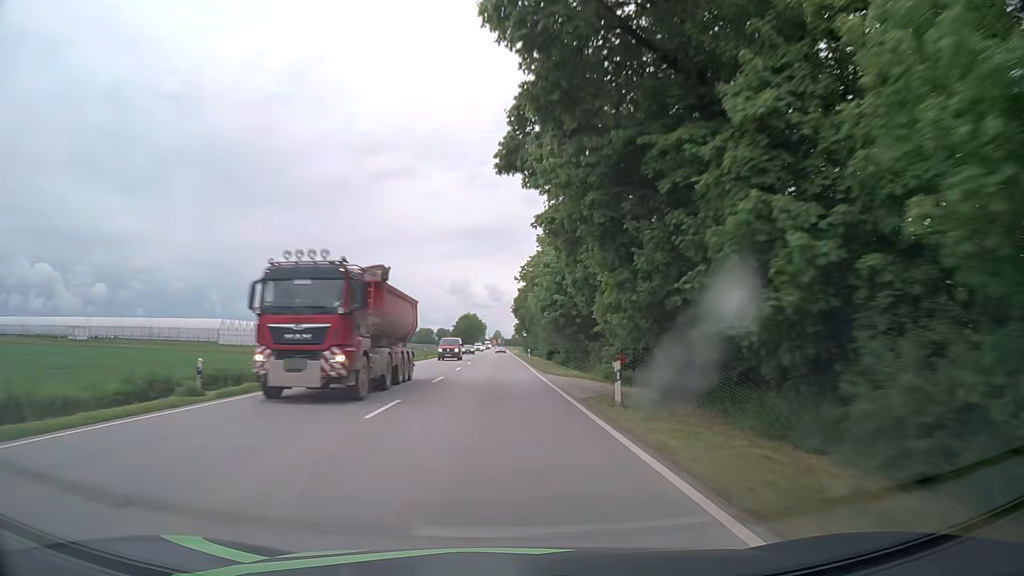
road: primary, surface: asphalt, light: Day
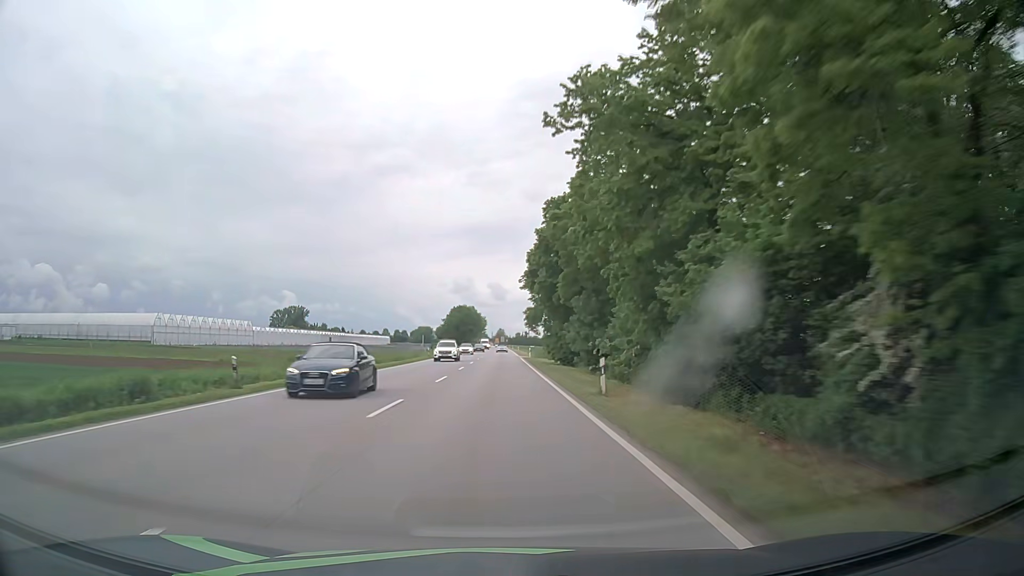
(-0.1, +47.5) m; 0°
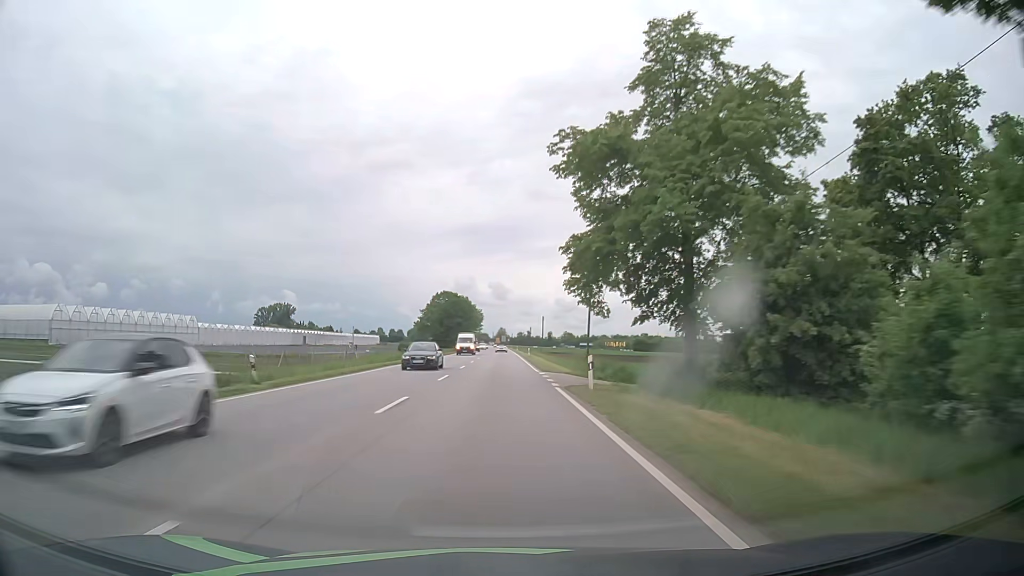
(0.0, +47.5) m; 0°
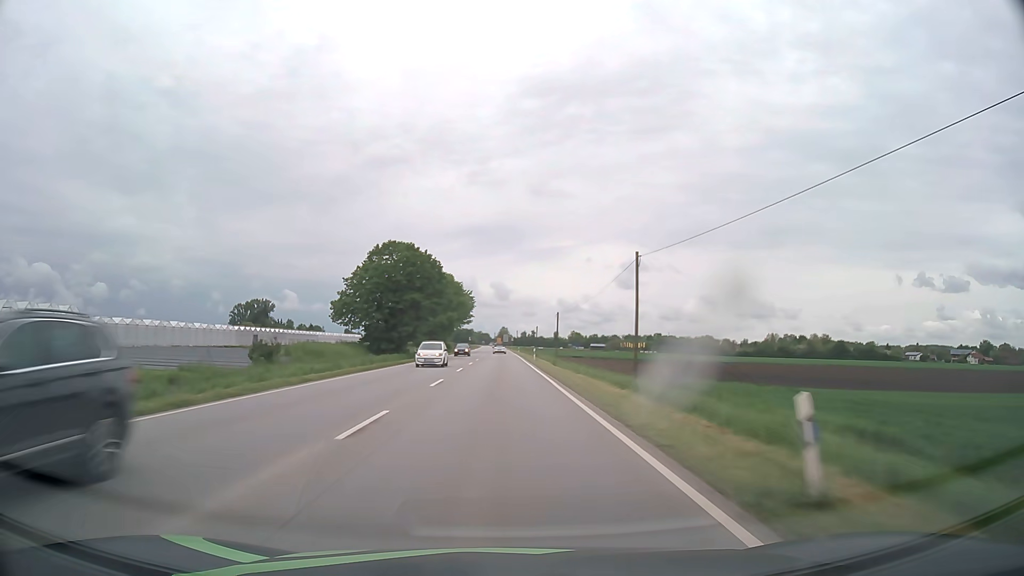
(0.0, +63.5) m; 0°
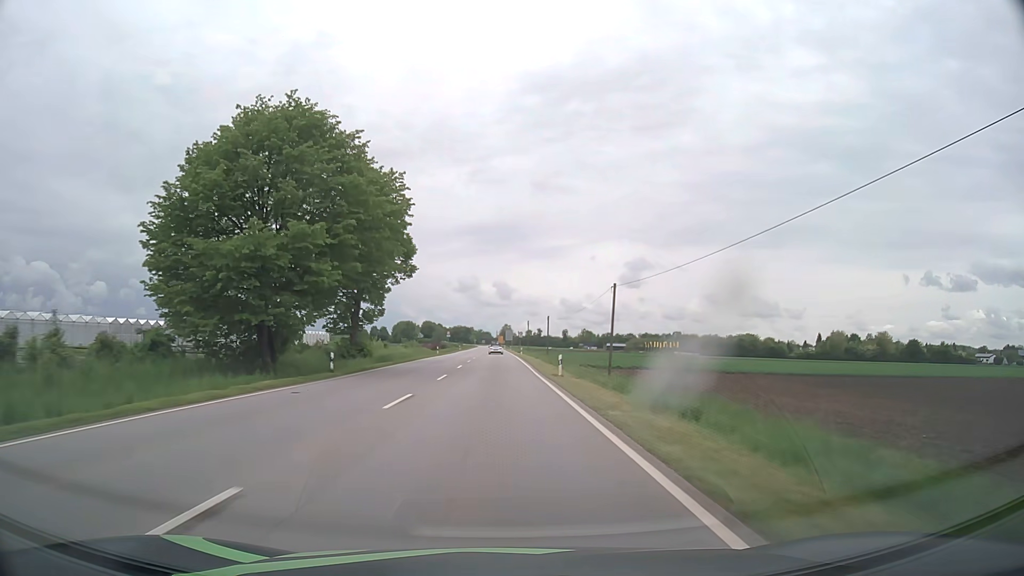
(-0.1, +79.2) m; 0°
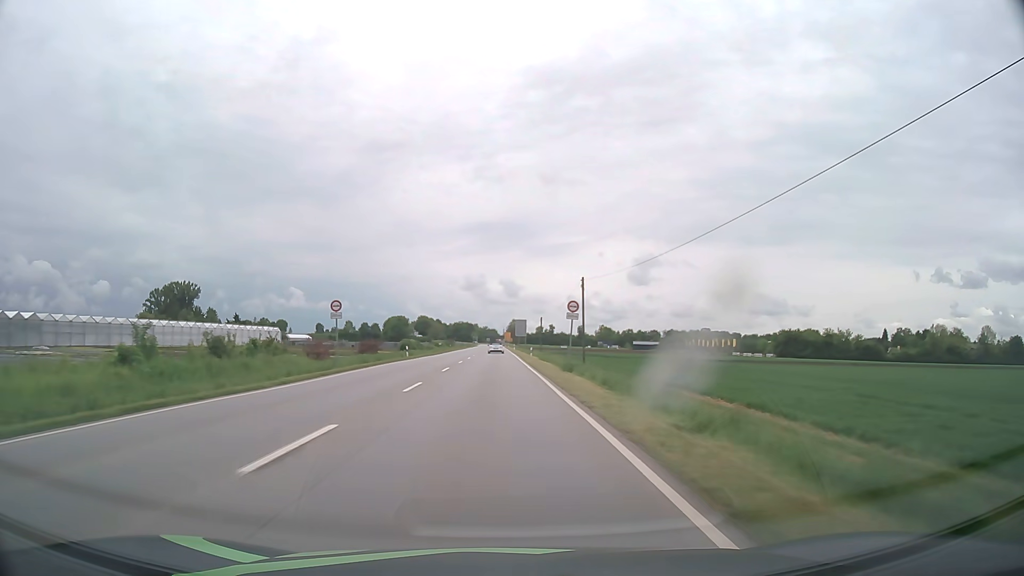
(-0.3, +79.1) m; 0°
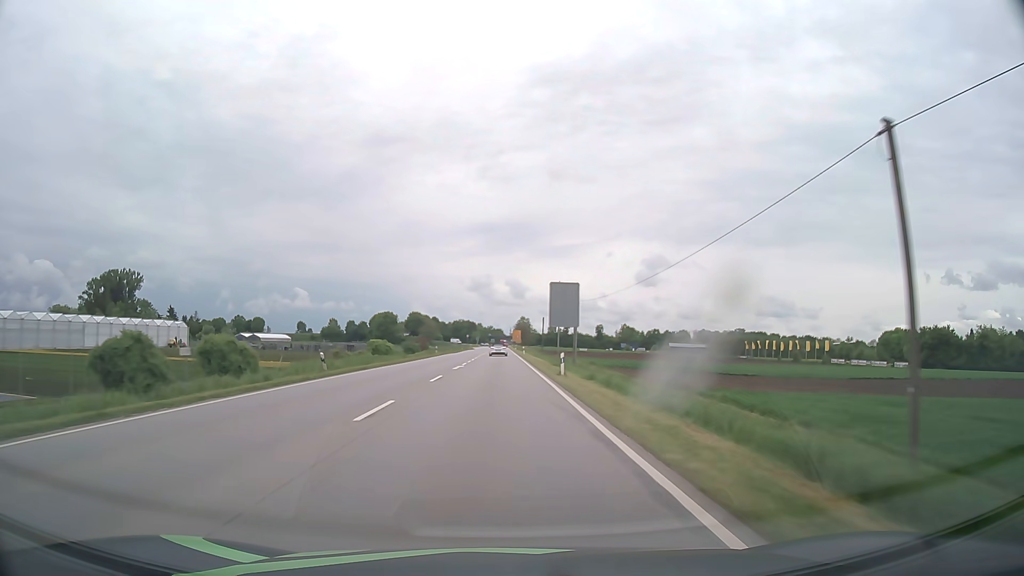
(-0.8, +79.1) m; -1°
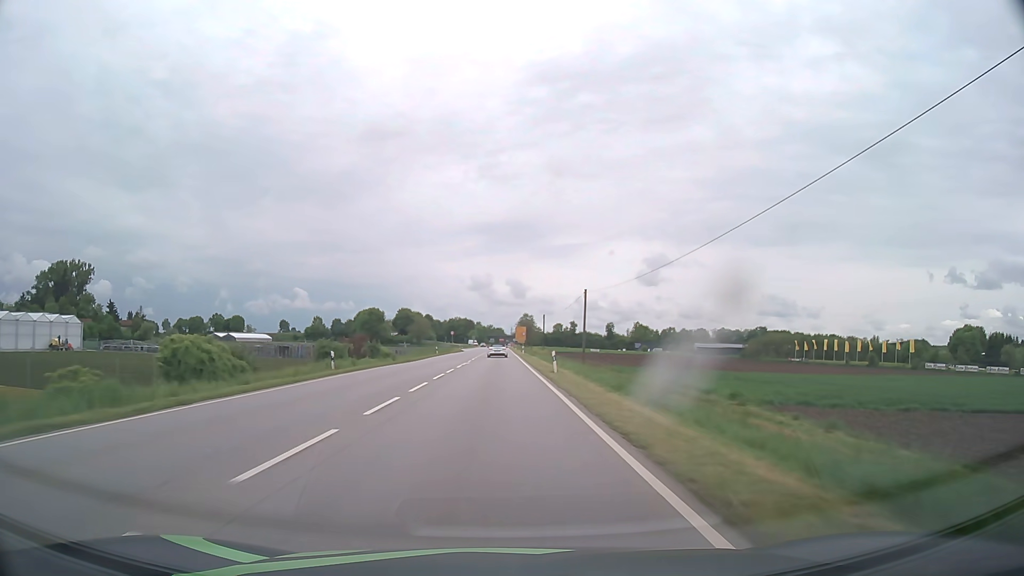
(-0.1, +47.2) m; 0°
(0, +10) (0, +20) (0, +30) (0, +40) (0, +50) (0, +60) (0, +70) (-1, +80) (-1, +90) (-1, +100) m
